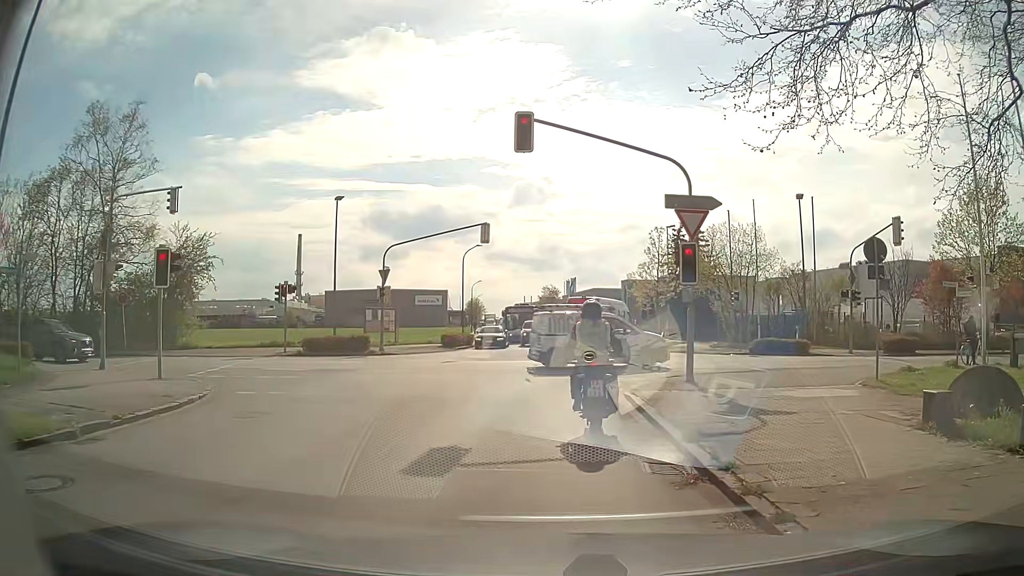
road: residential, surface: asphalt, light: Day
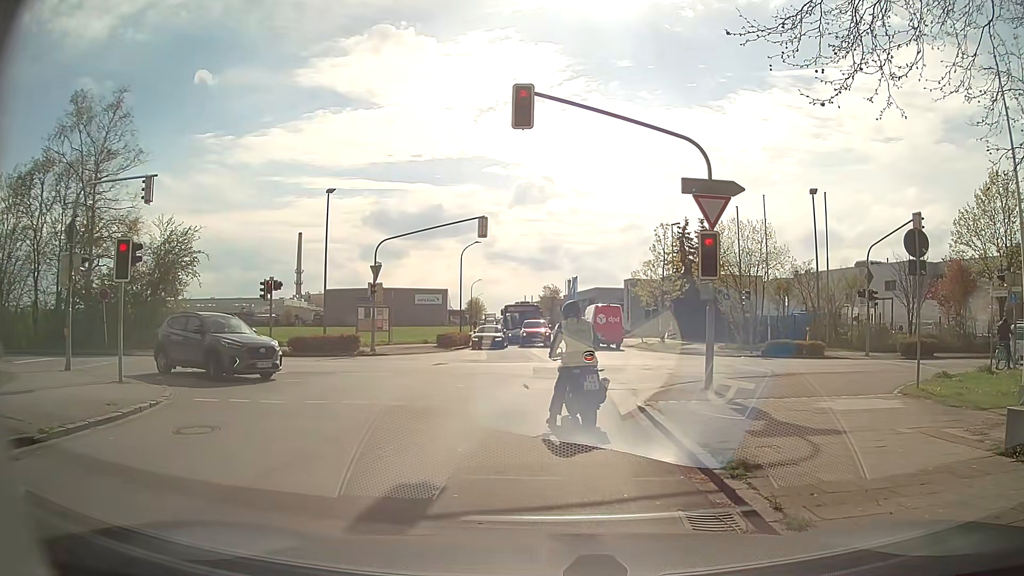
(0.0, +1.7) m; 0°
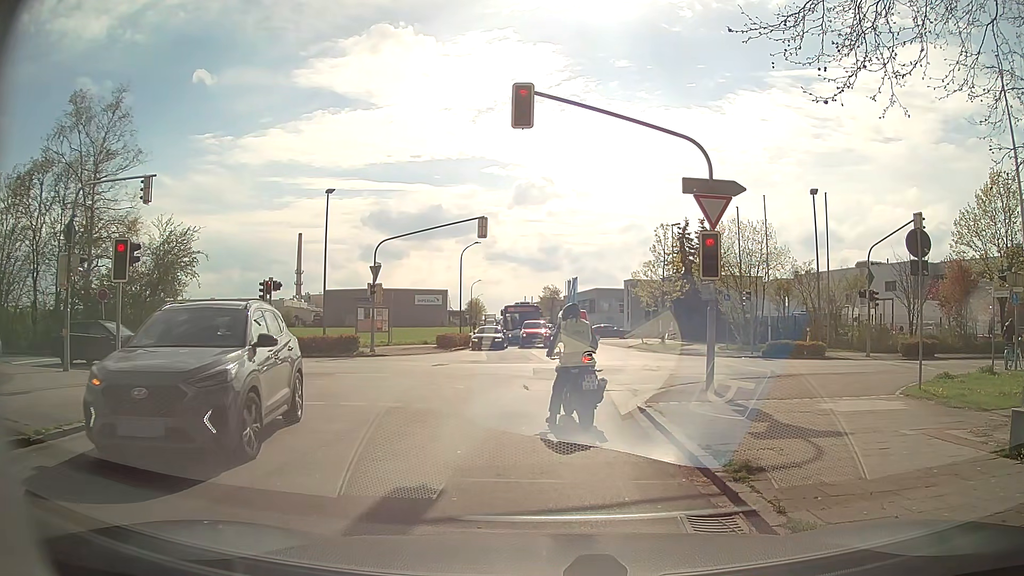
(0.0, +0.2) m; 0°
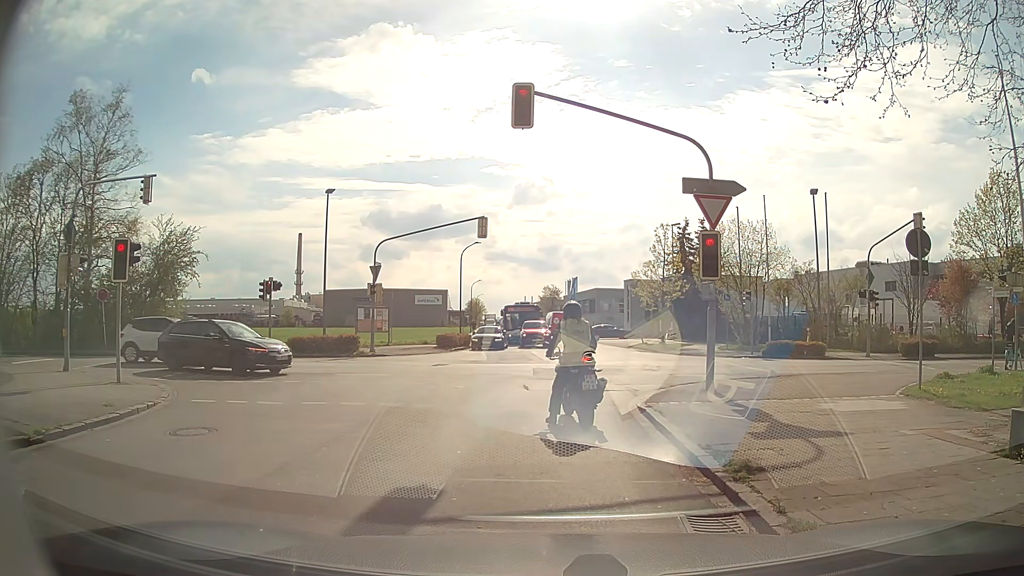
(0.0, 0.0) m; 0°
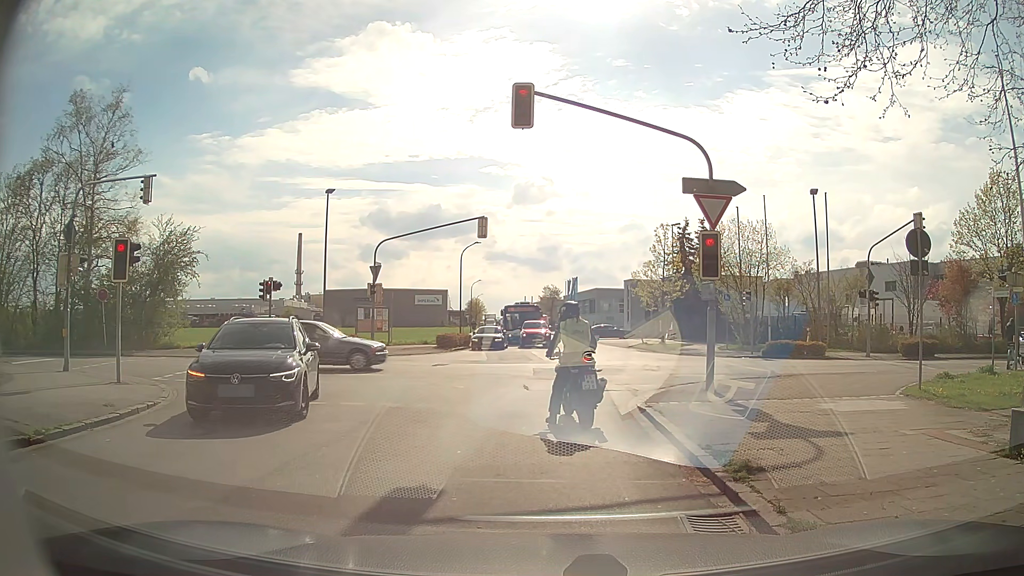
(0.0, 0.0) m; 0°
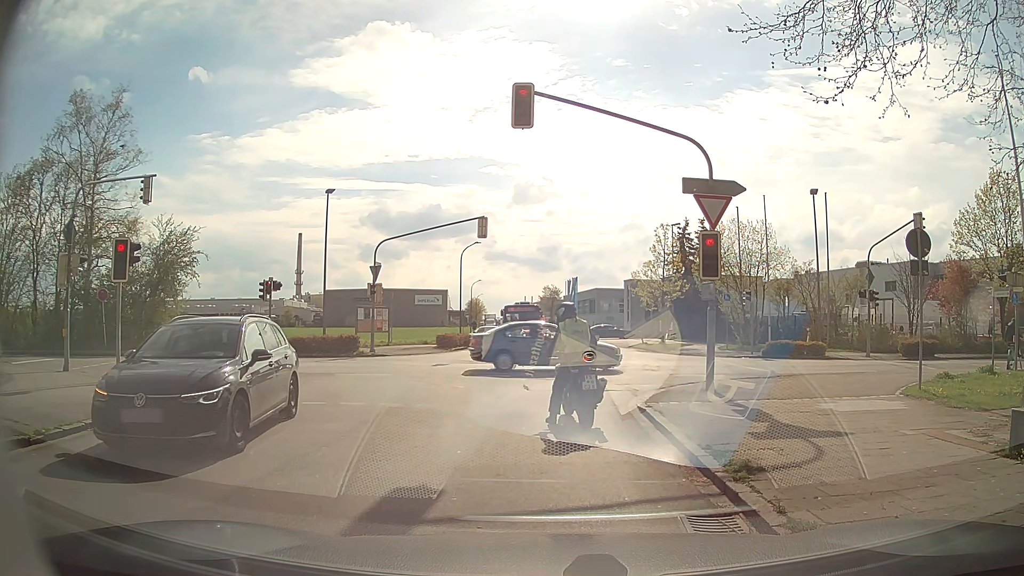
(0.0, 0.0) m; 0°
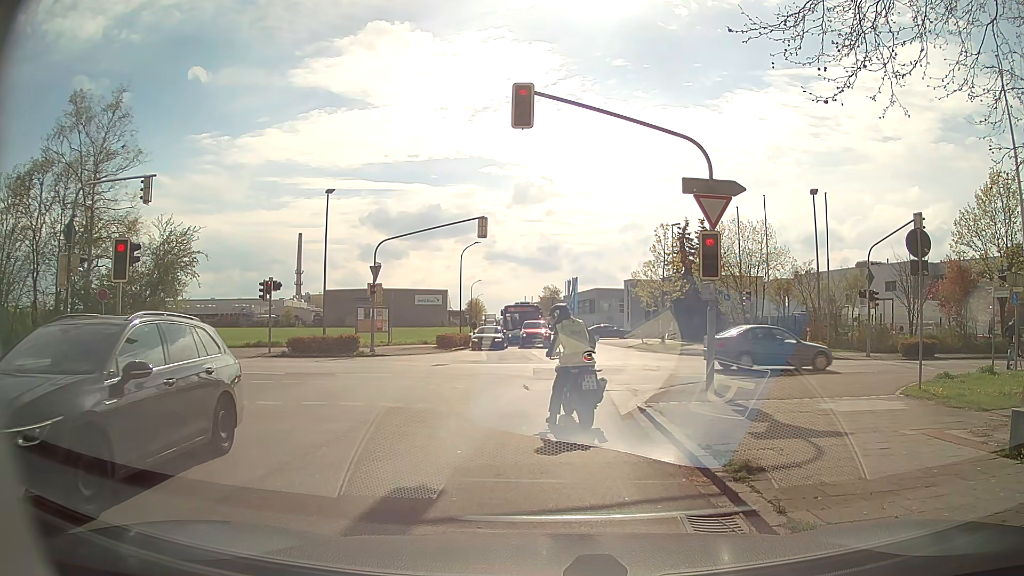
(0.0, 0.0) m; 0°
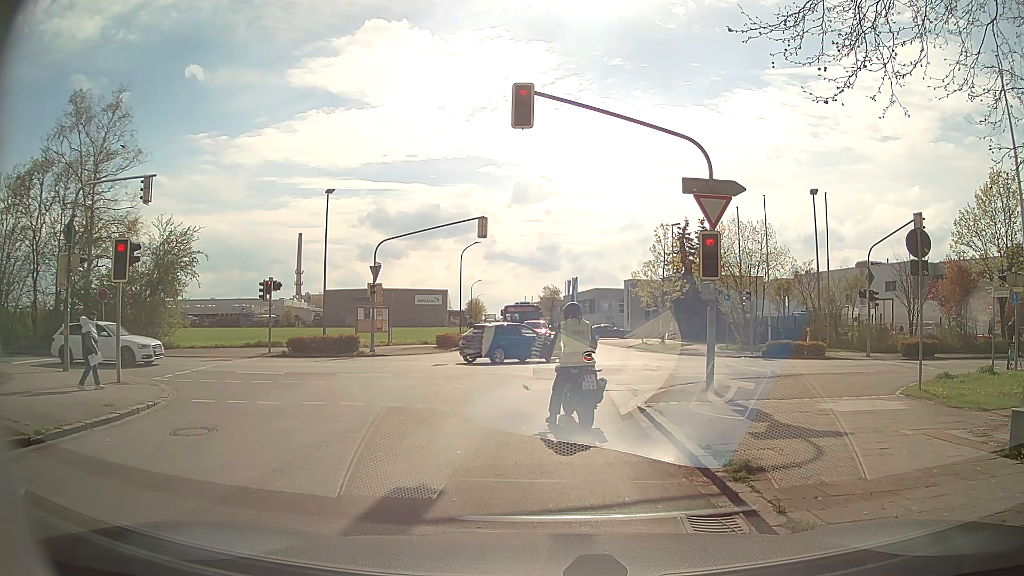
(0.0, 0.0) m; 0°
